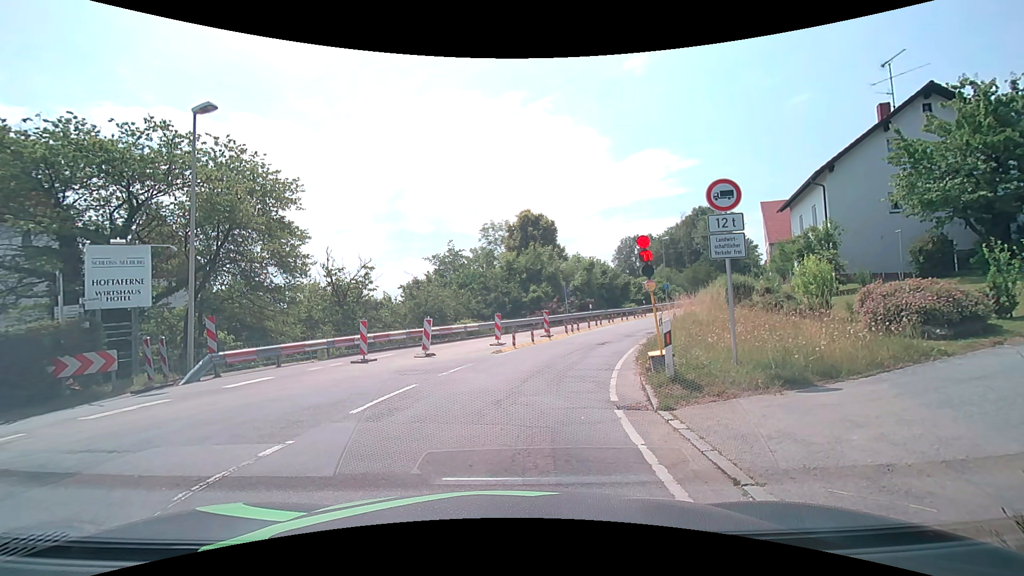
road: secondary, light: Day
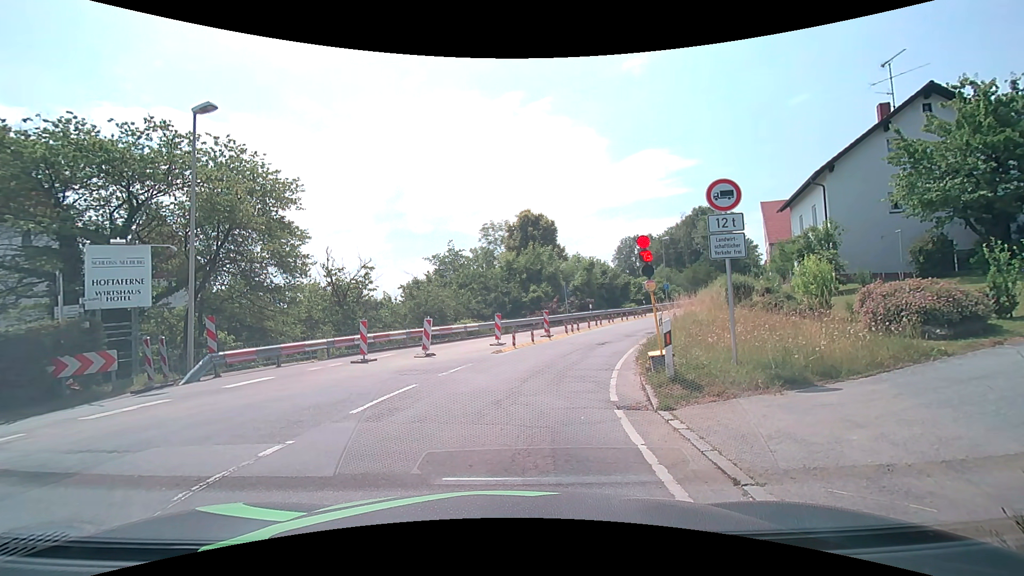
(0.0, 0.0) m; 0°
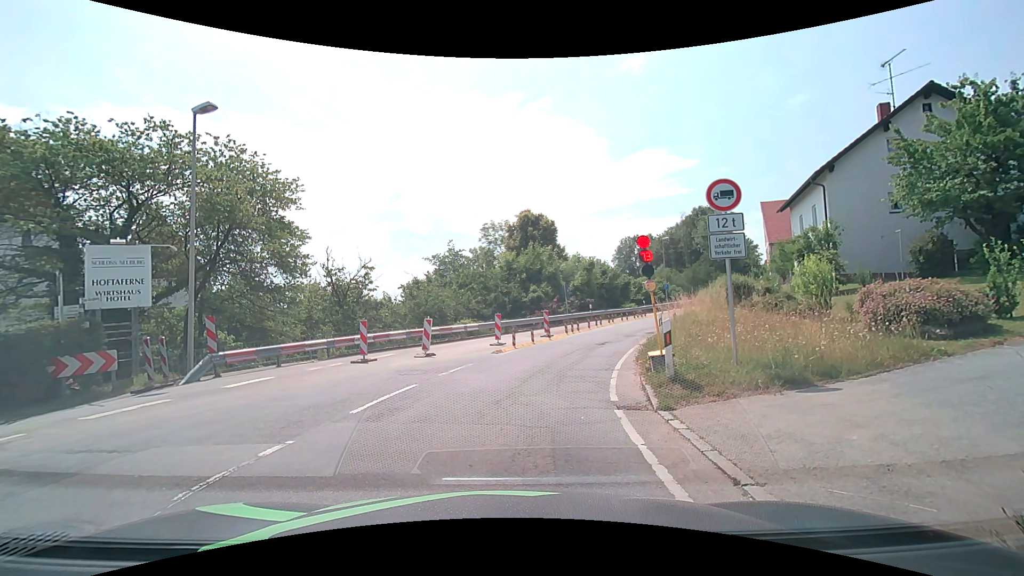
(0.0, 0.0) m; 0°
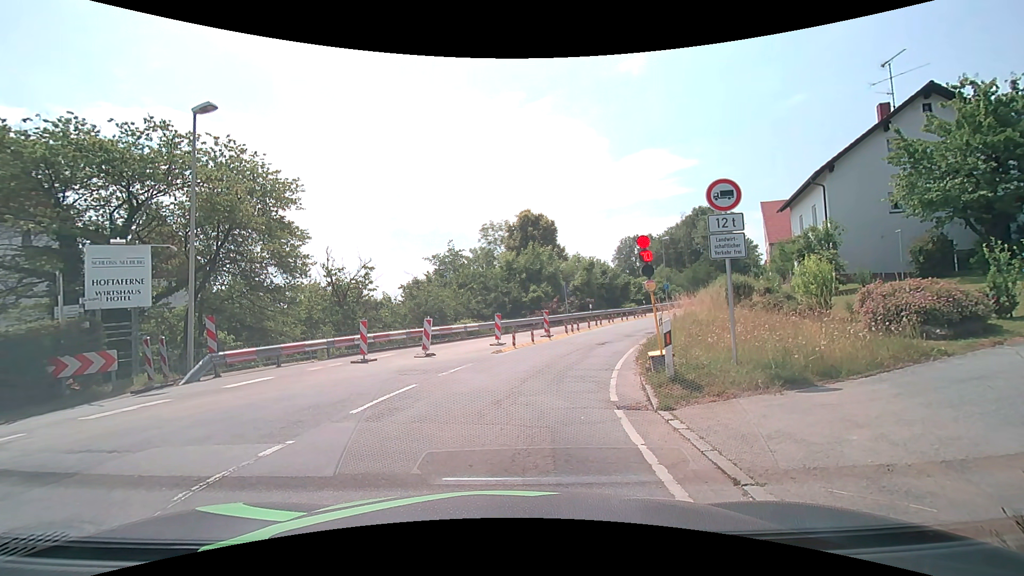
(0.0, 0.0) m; 0°
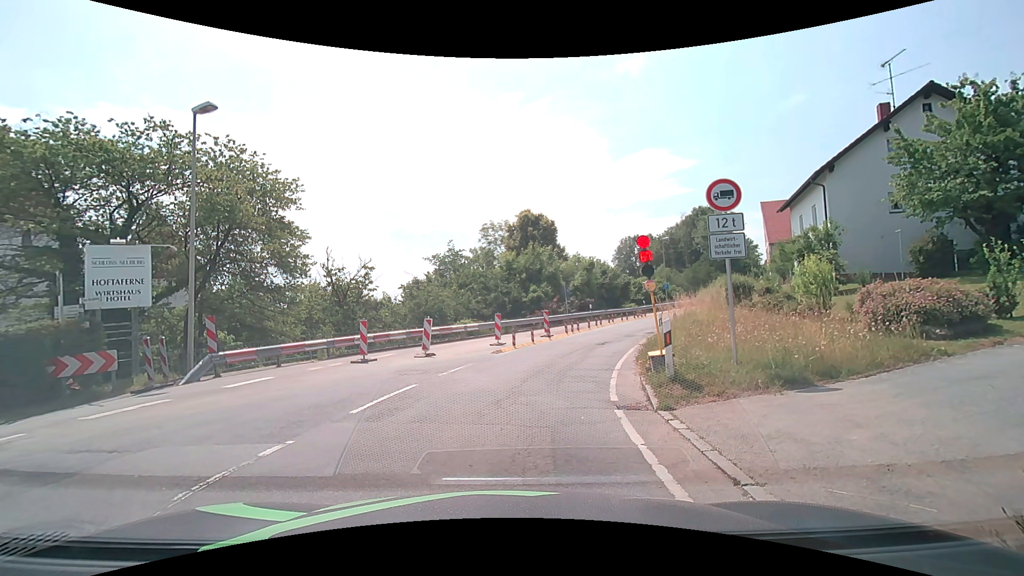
(0.0, 0.0) m; 0°
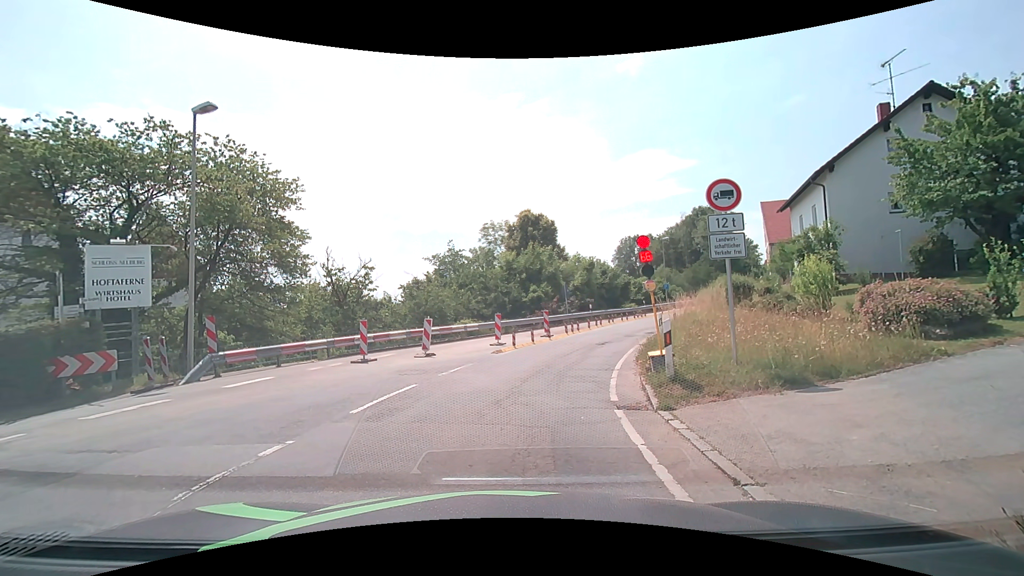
(0.0, 0.0) m; 0°
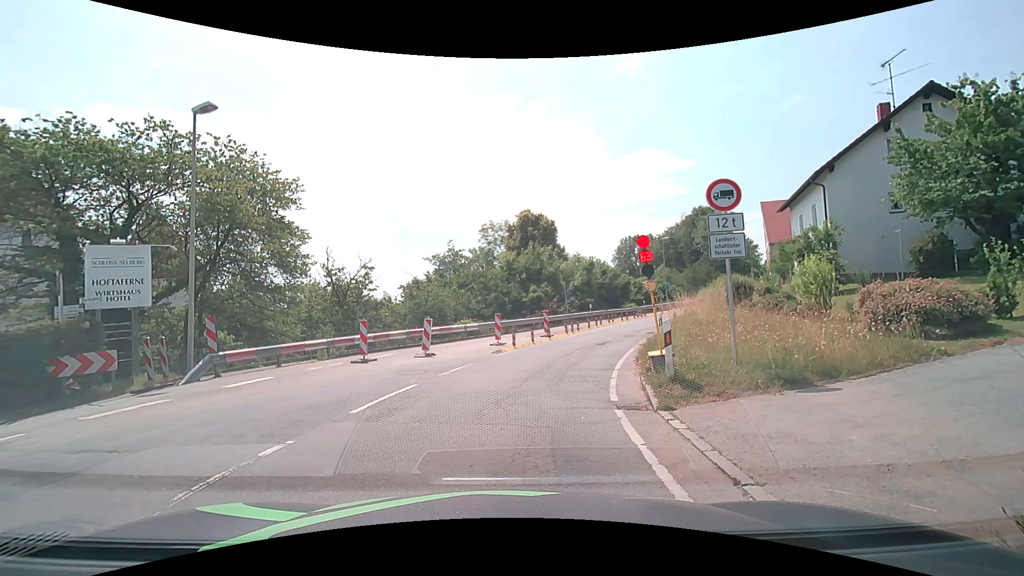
(0.0, 0.0) m; 0°
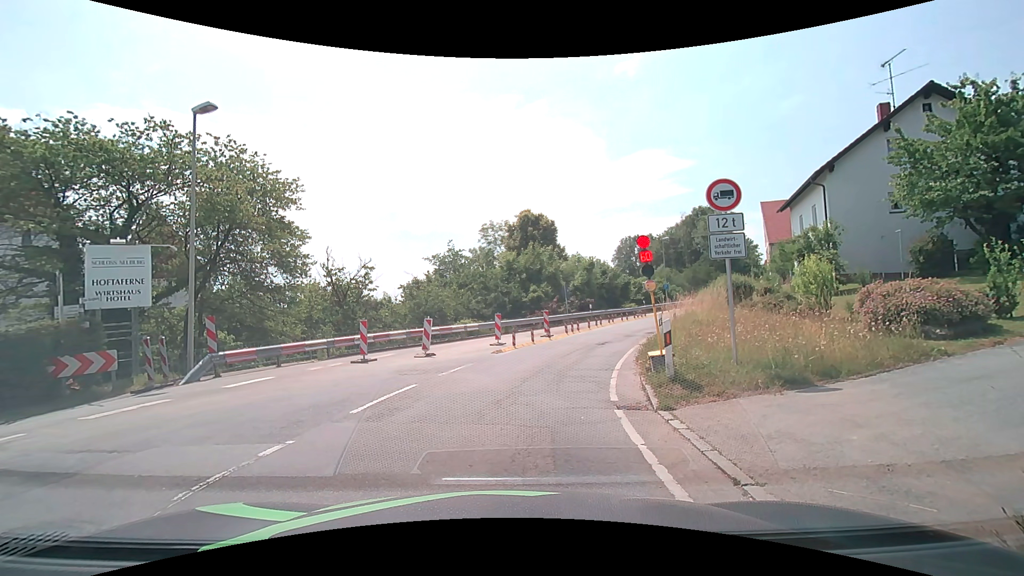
(0.0, 0.0) m; 0°
(0, +10) (+3, +20) (+6, +29) (+11, +38) (+16, +47) (+21, +55) (+27, +63) (+34, +71) (+40, +78) (+47, +86) m
